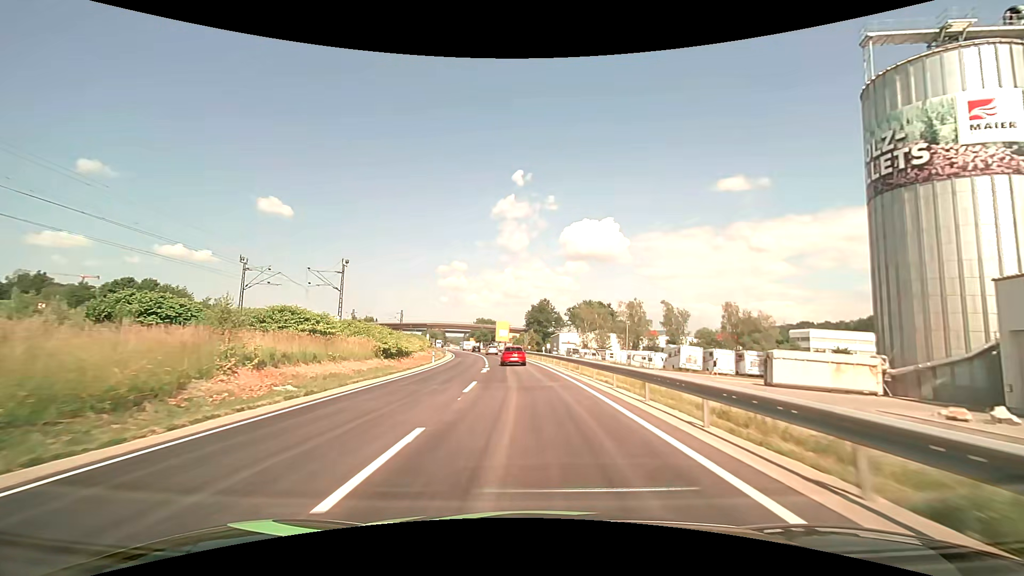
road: primary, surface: asphalt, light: Day
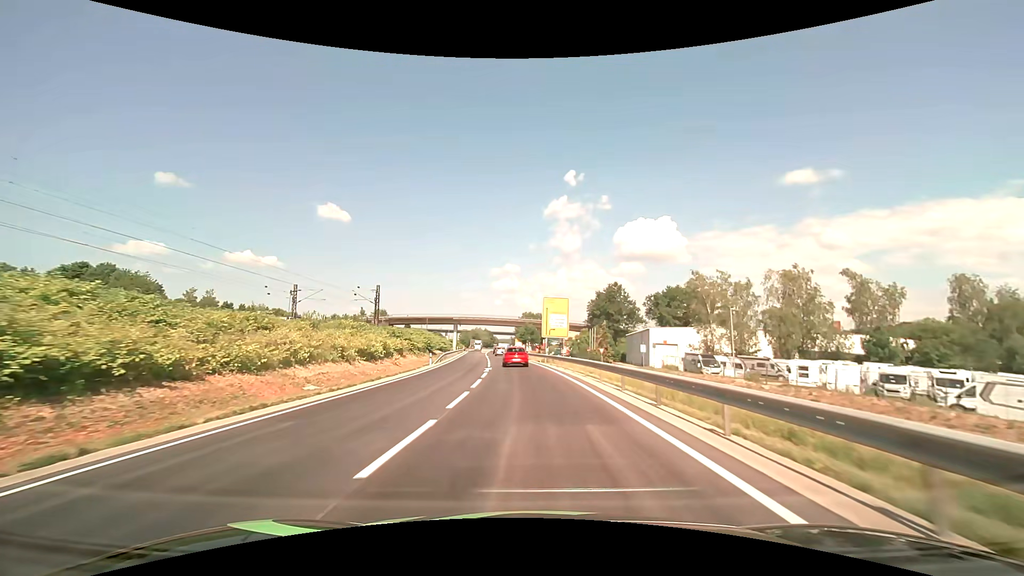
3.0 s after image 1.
(-2.9, +52.8) m; -6°
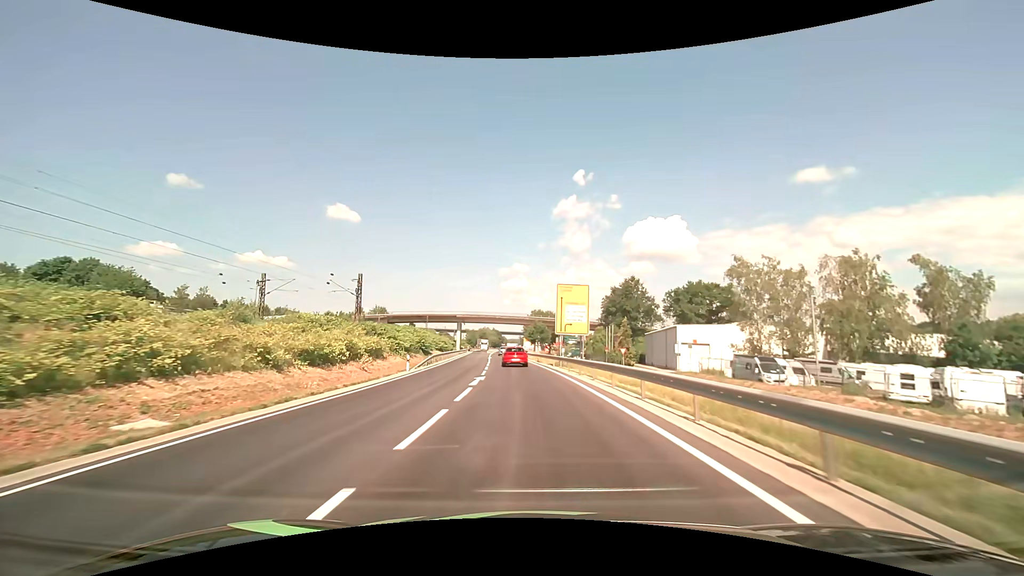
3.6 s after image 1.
(-0.1, +10.6) m; -1°
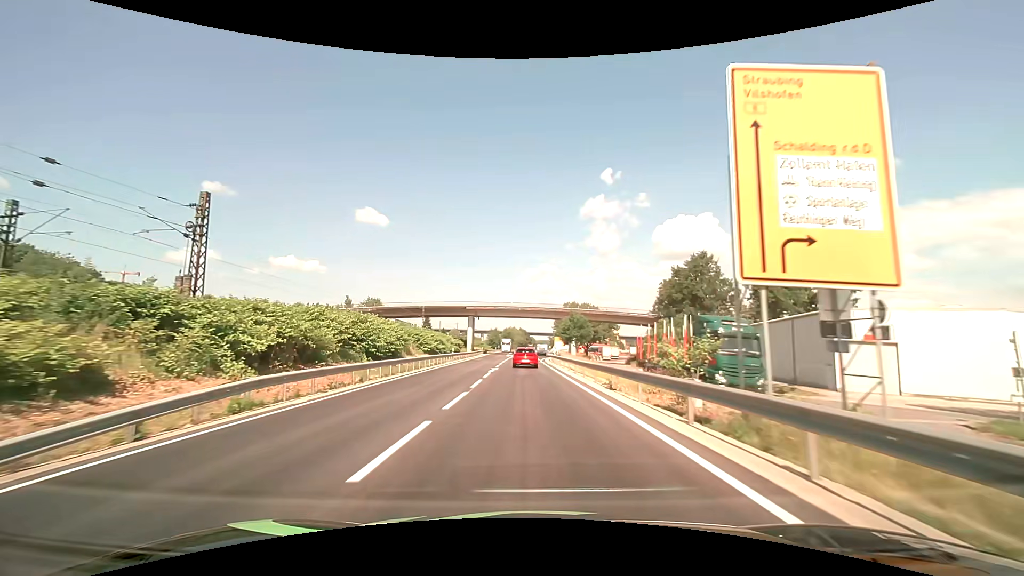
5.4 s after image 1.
(-1.0, +31.8) m; -3°
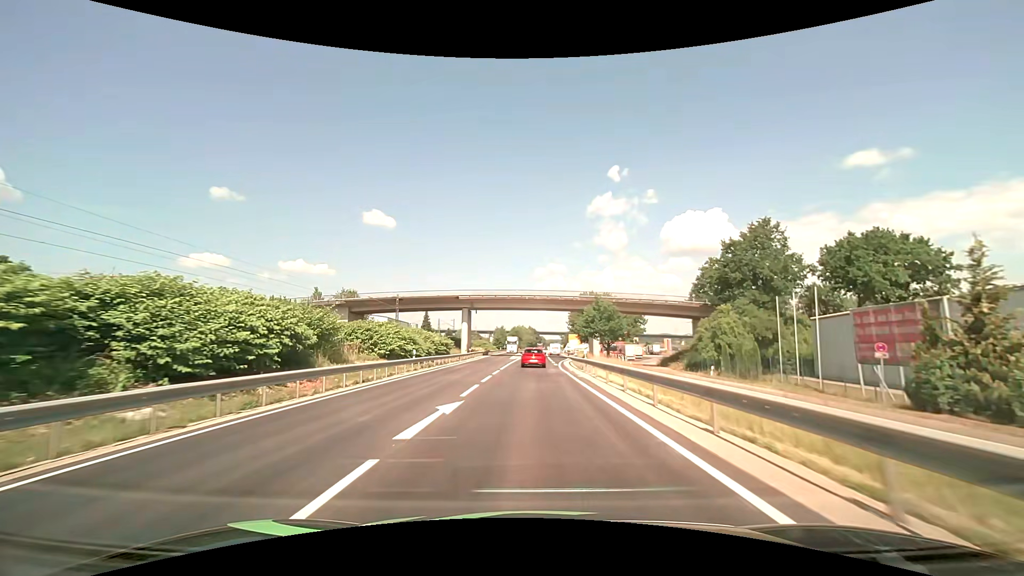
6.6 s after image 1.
(-0.2, +21.4) m; -1°
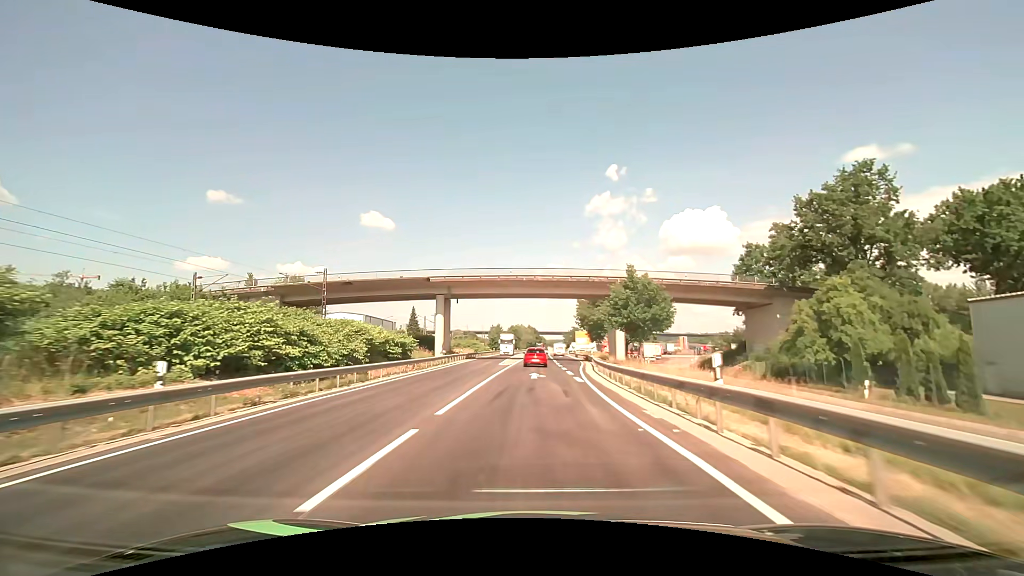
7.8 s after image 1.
(0.0, +21.8) m; 0°
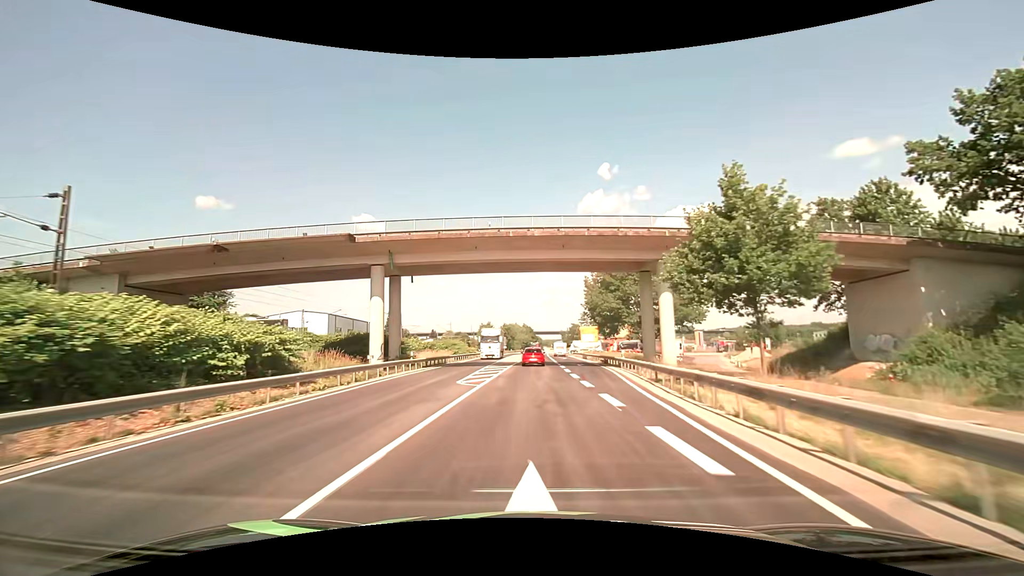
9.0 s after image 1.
(+0.1, +22.4) m; 0°
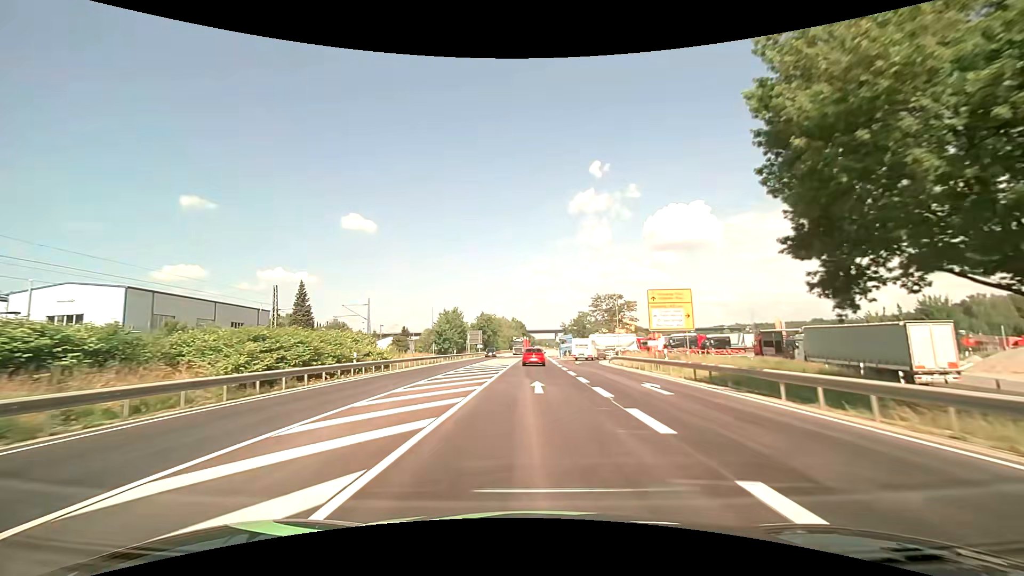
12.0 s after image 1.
(+0.3, +58.0) m; +1°
(0, +10) (0, +20) (0, +30) (0, +40) (0, +50) (0, +60) (0, +70) (0, +80) (0, +90) (0, +100) m
